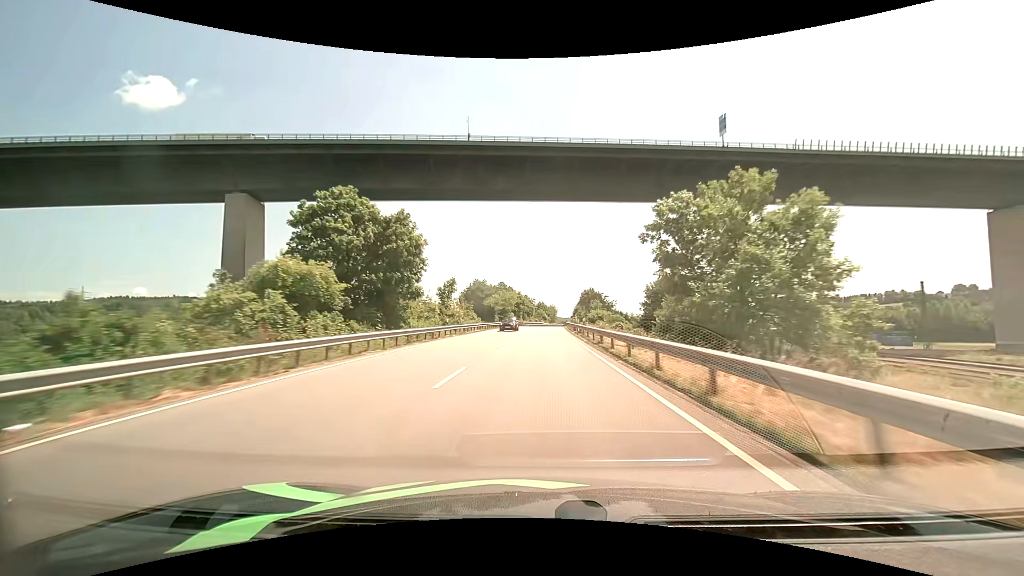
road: primary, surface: asphalt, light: Day
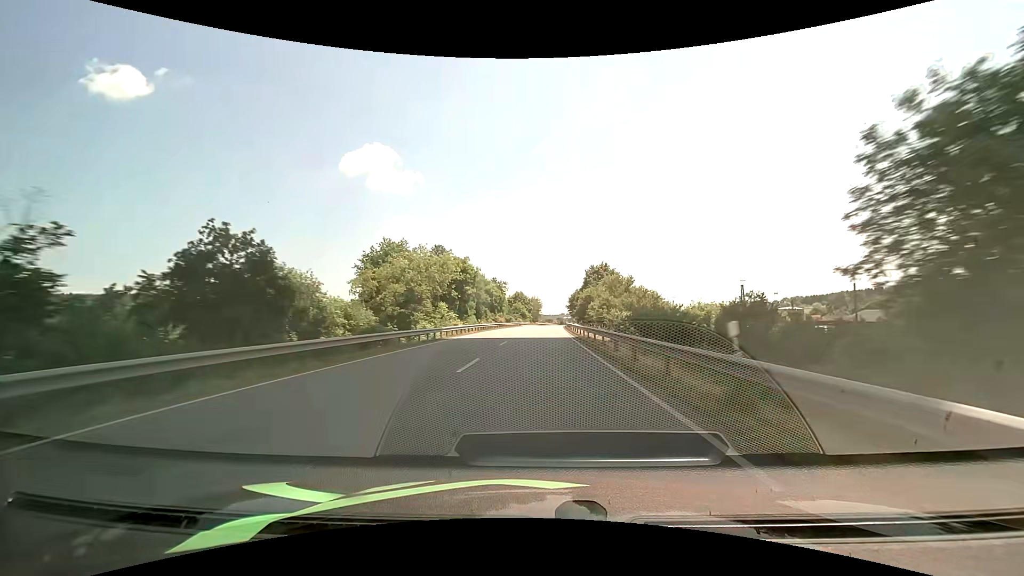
(+1.8, +81.4) m; +2°
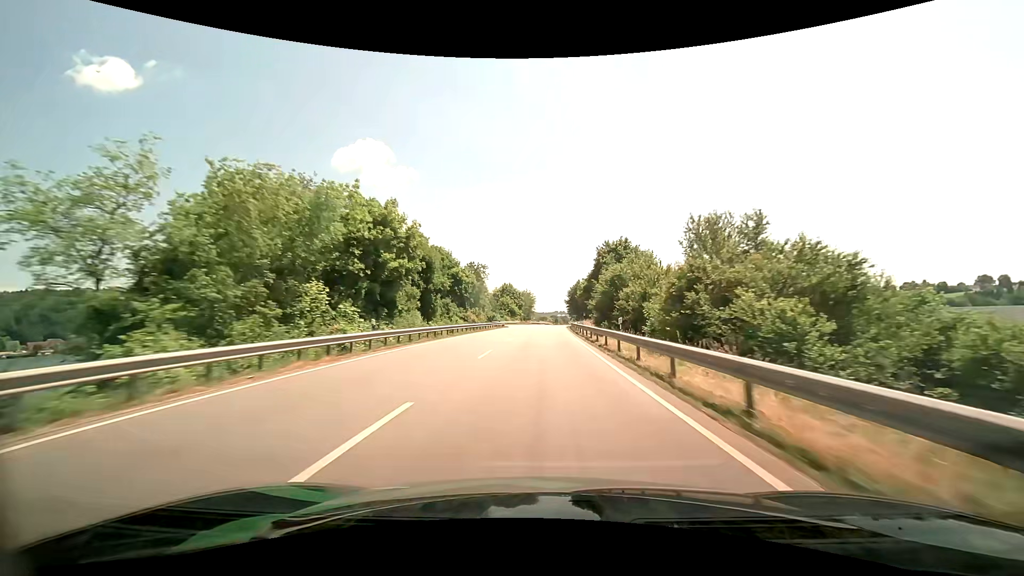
(+0.3, +32.5) m; +1°
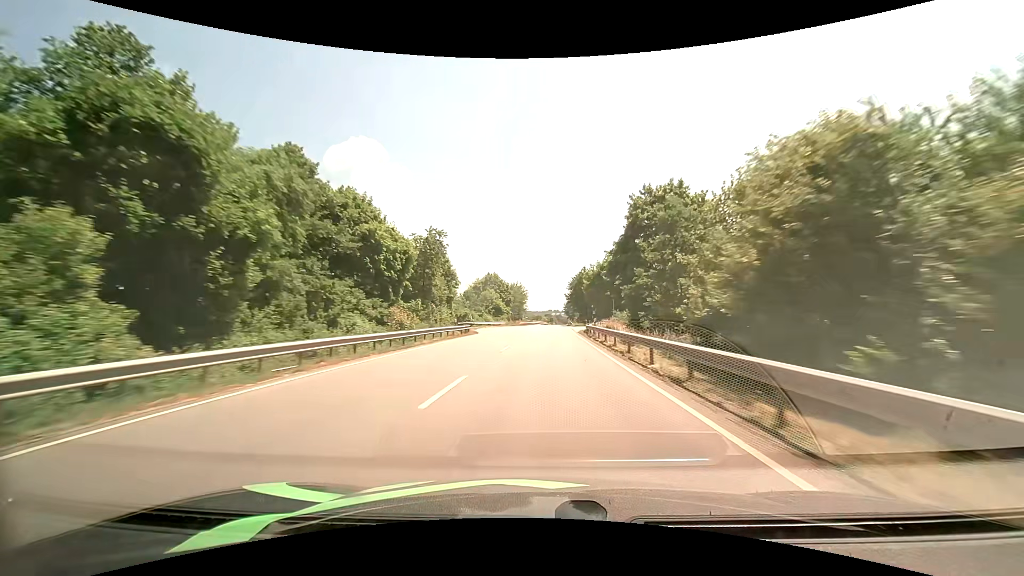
(+0.3, +32.5) m; +1°
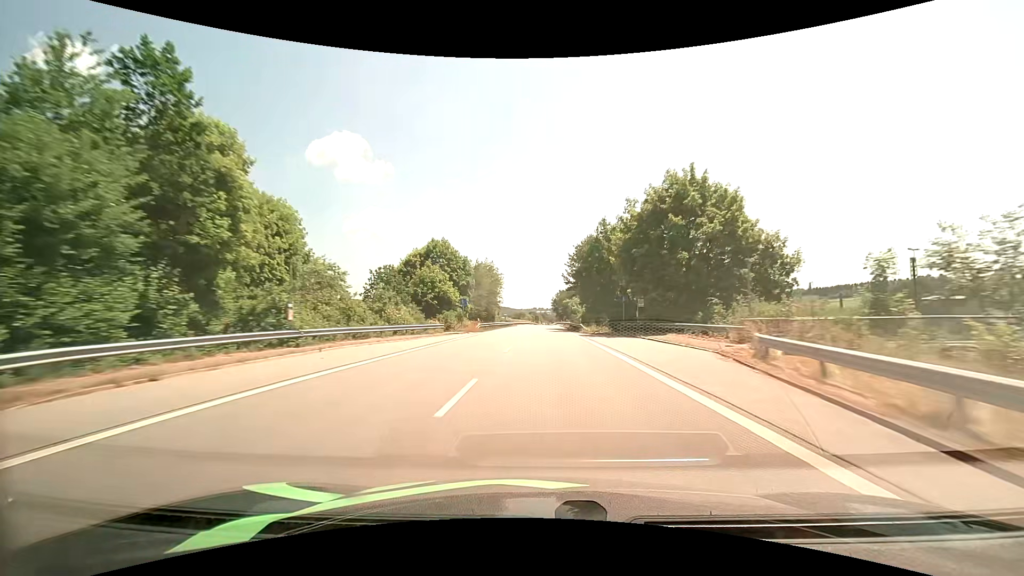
(+0.8, +48.8) m; +2°
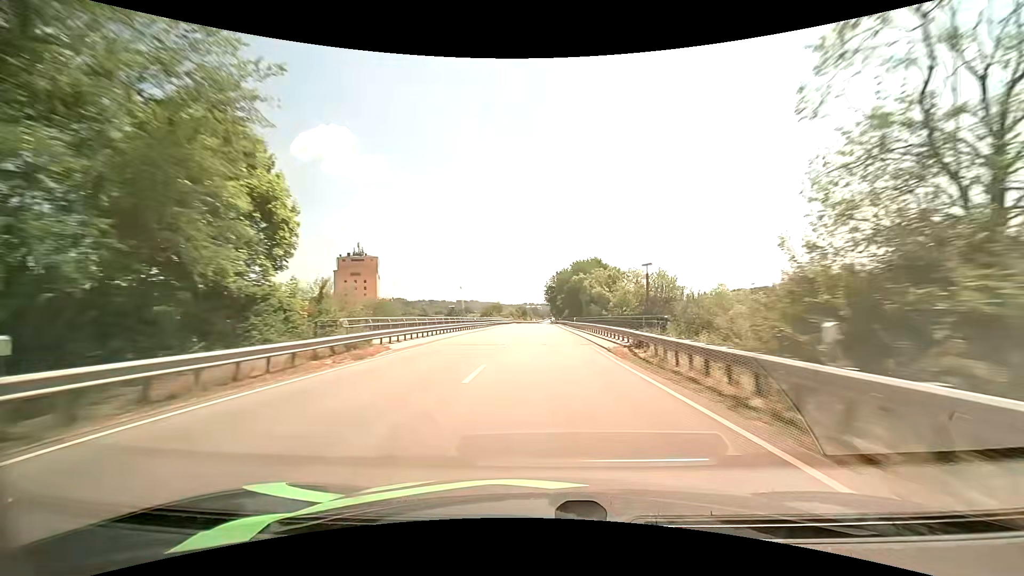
(+1.5, +80.8) m; +1°
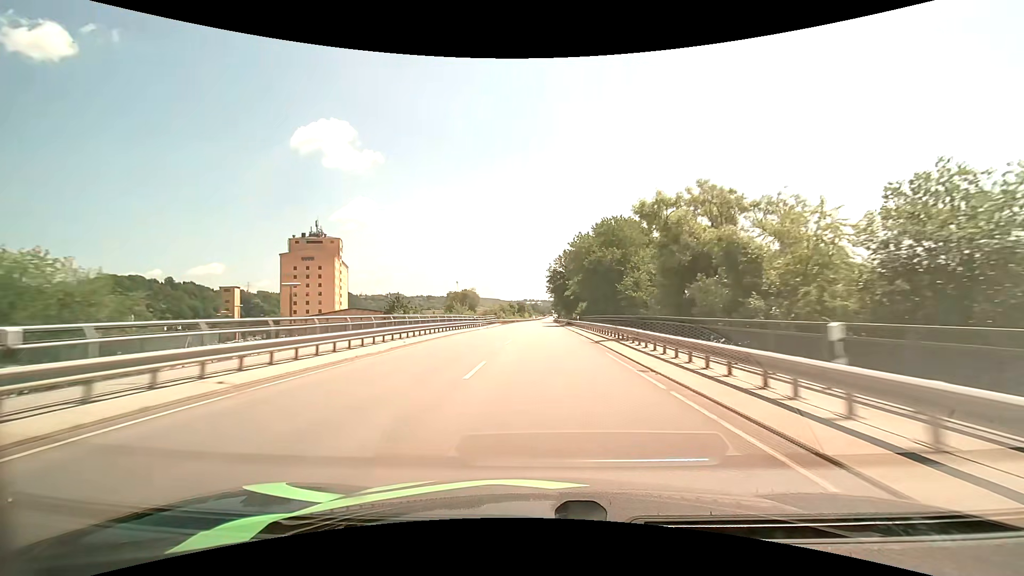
(0.0, +47.8) m; 0°
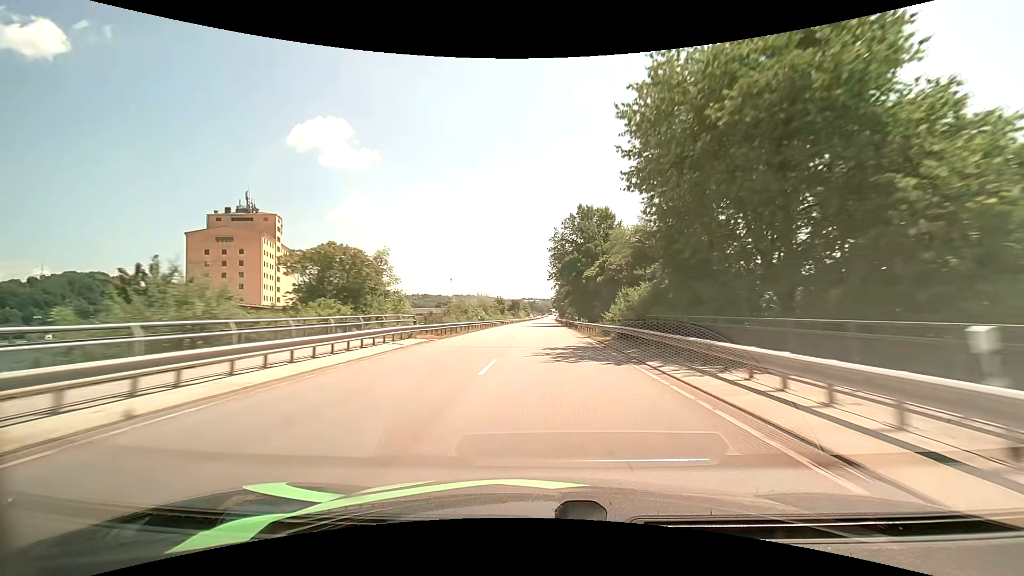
(0.0, +47.4) m; 0°
(0, +10) (0, +20) (0, +30) (0, +40) (0, +50) (0, +60) (+1, +70) (+1, +80) (+1, +90) (+1, +100) m
